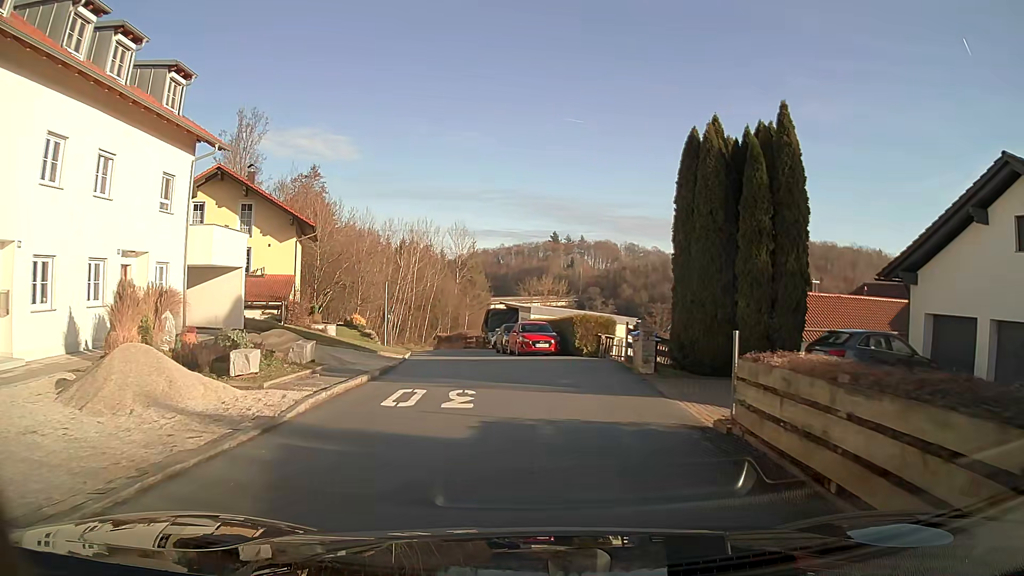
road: residential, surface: asphalt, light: Day
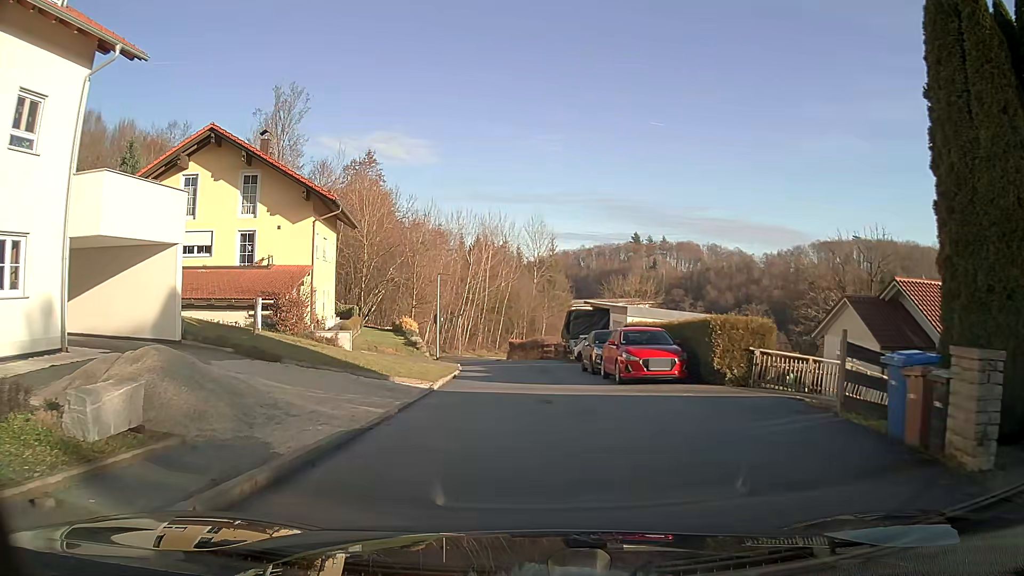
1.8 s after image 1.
(-0.6, +10.4) m; -7°
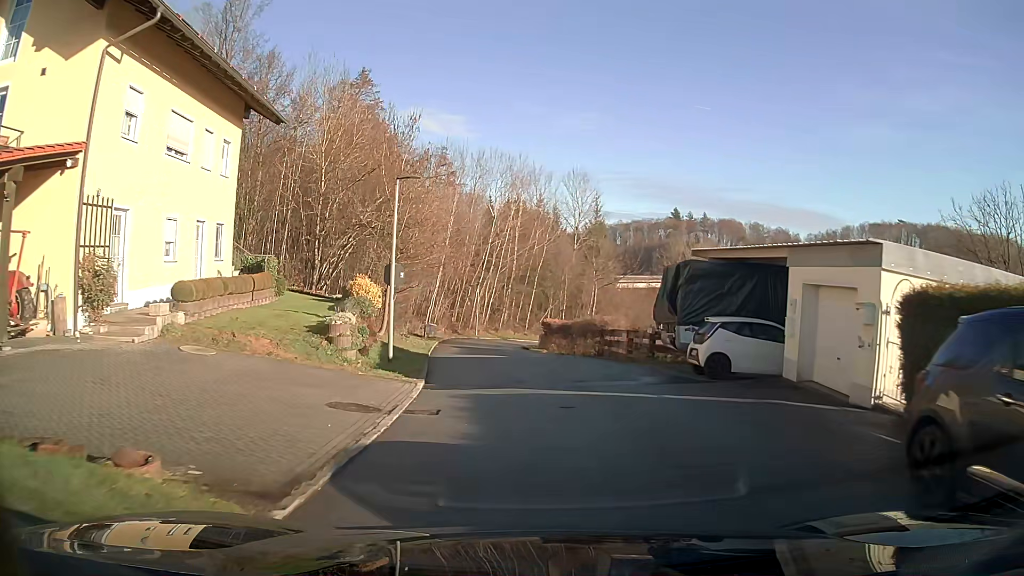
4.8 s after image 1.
(-0.4, +20.5) m; -2°
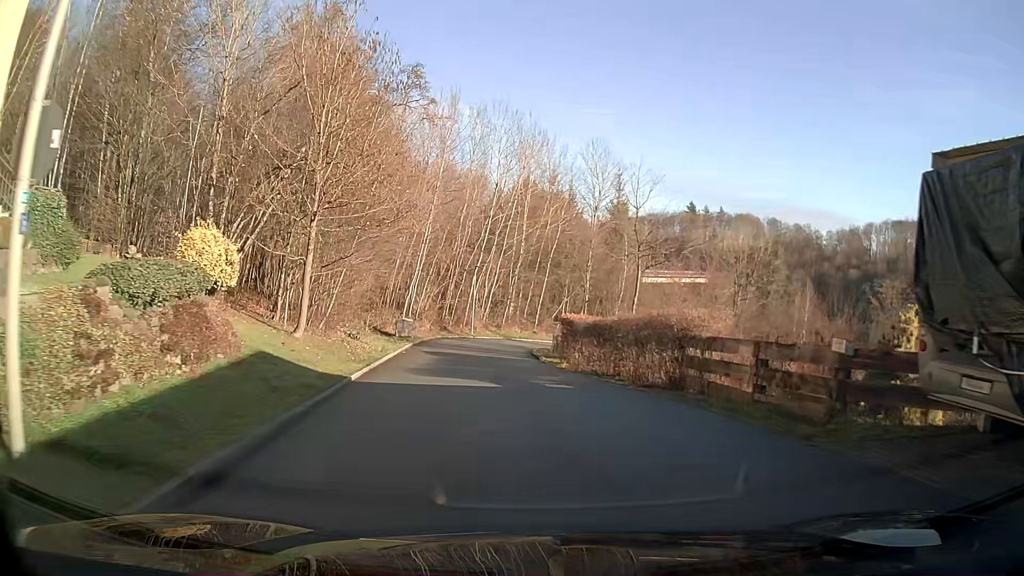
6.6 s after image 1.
(-0.1, +13.6) m; -1°
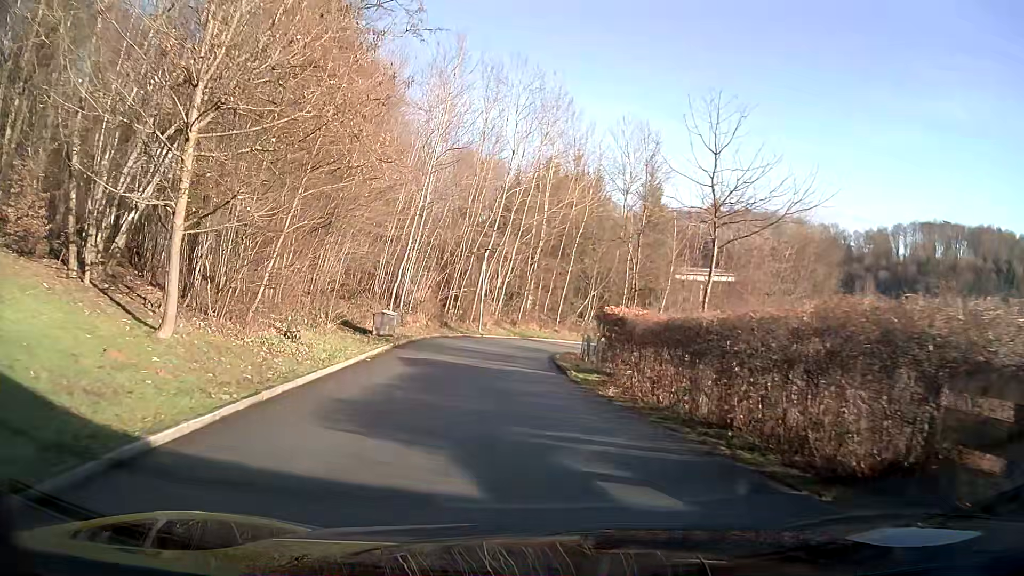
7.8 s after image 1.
(-0.1, +9.1) m; -2°
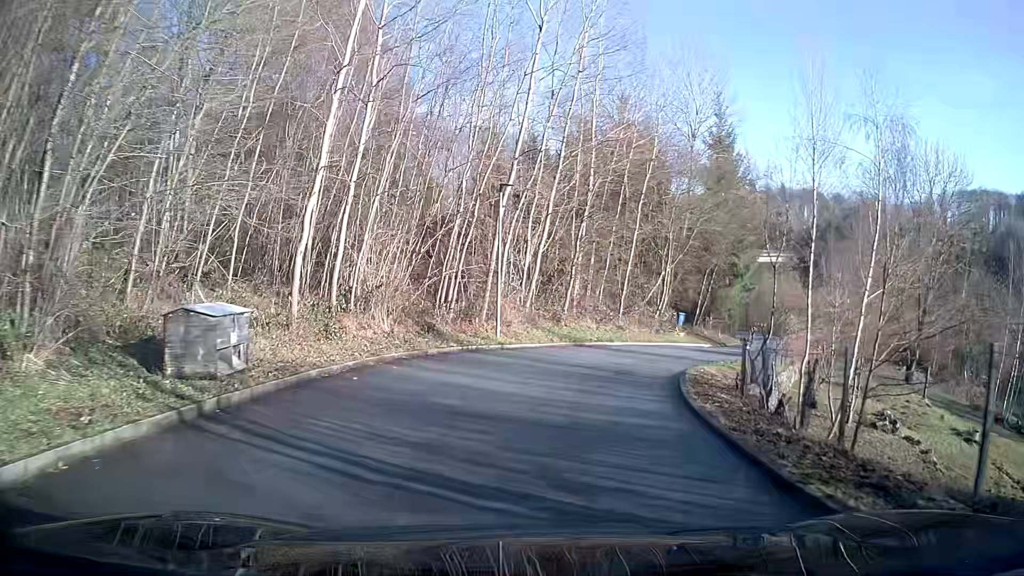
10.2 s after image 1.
(-0.6, +18.3) m; 0°
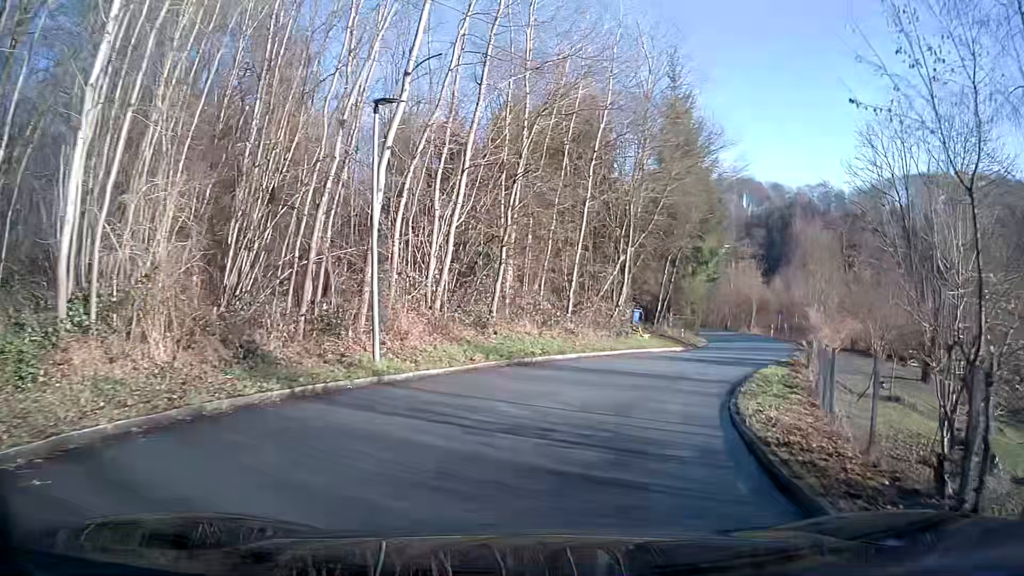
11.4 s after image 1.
(+0.5, +9.1) m; +7°
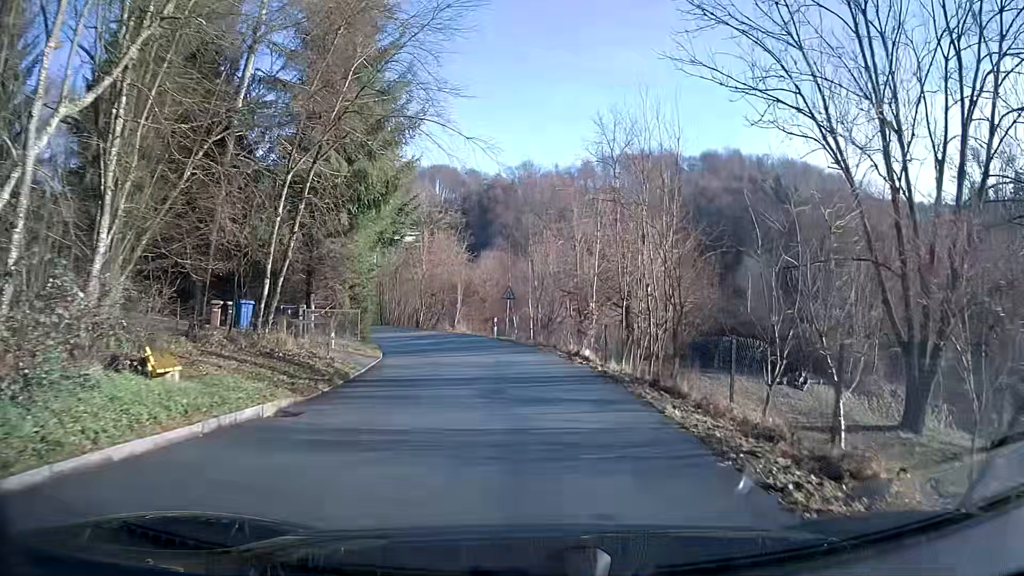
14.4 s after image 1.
(+5.6, +21.8) m; +24°
(0, +10) (-1, +20) (-4, +30) (-7, +39) (-11, +48) (-15, +57) (-20, +66) (-25, +75) (-31, +83) (-36, +91) m
